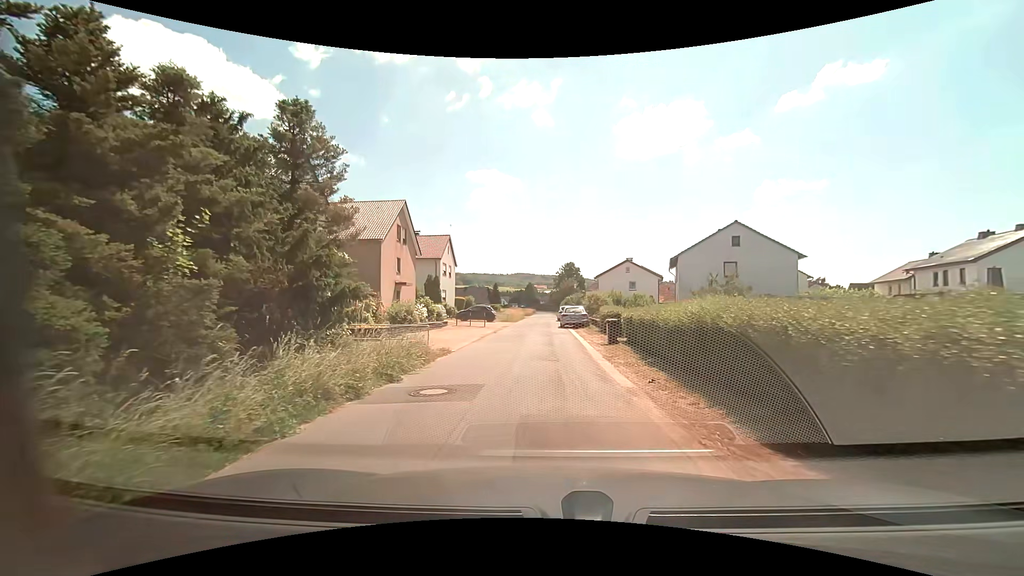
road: residential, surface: asphalt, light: Day
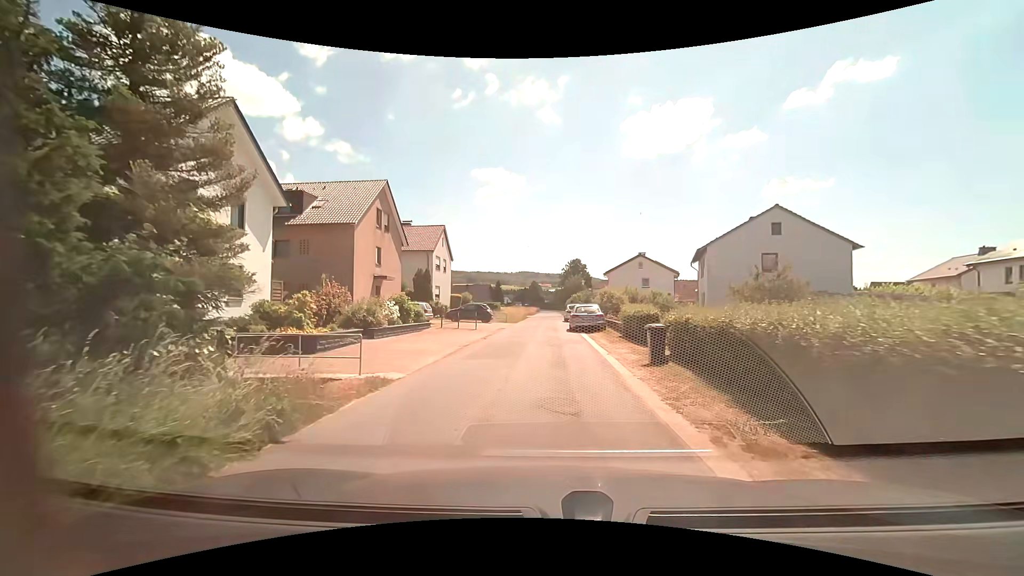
(-0.1, +6.5) m; -1°
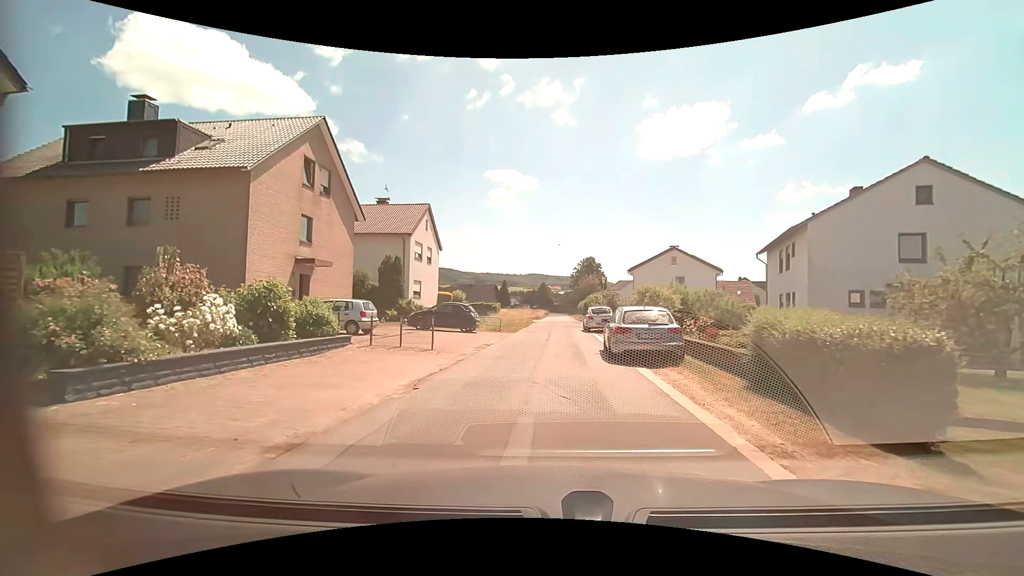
(-0.2, +12.8) m; -1°
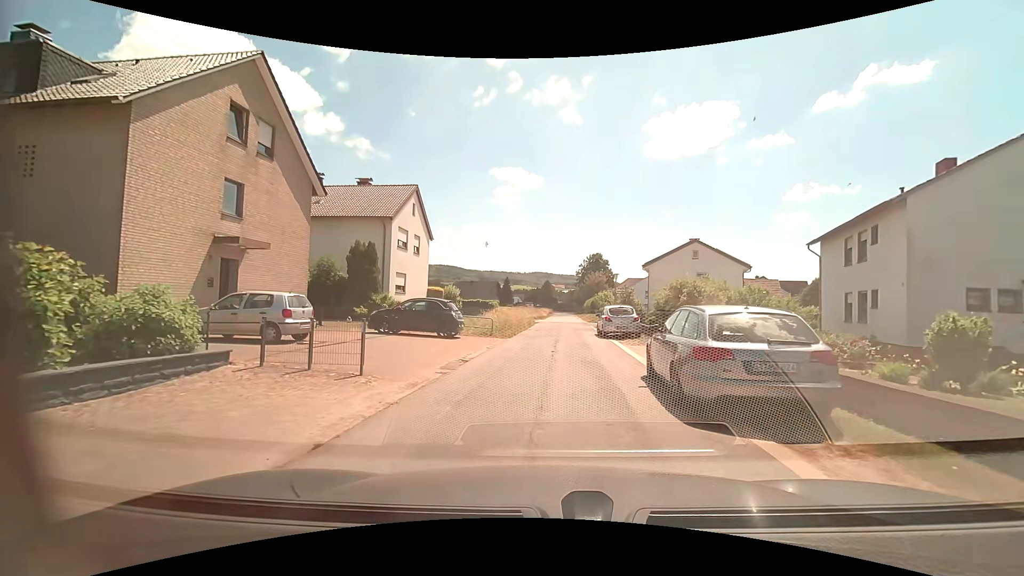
(-0.1, +6.3) m; -1°
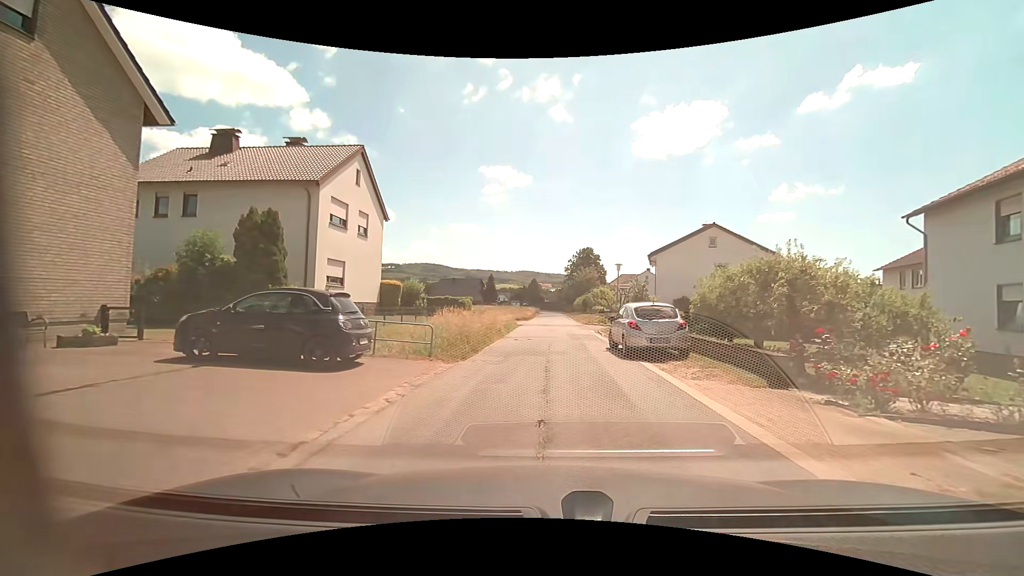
(+0.1, +9.5) m; +2°
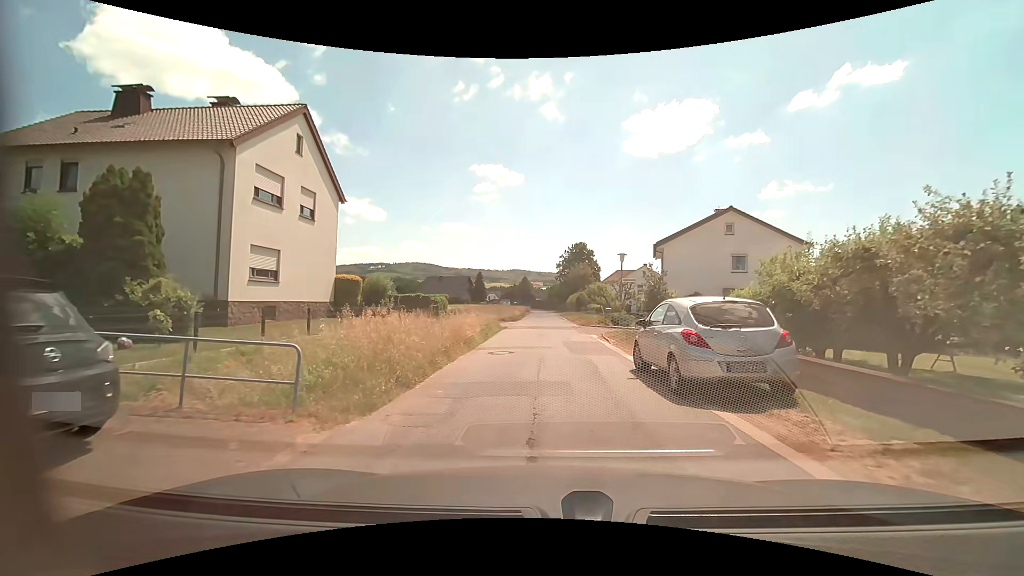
(+0.1, +6.1) m; +1°
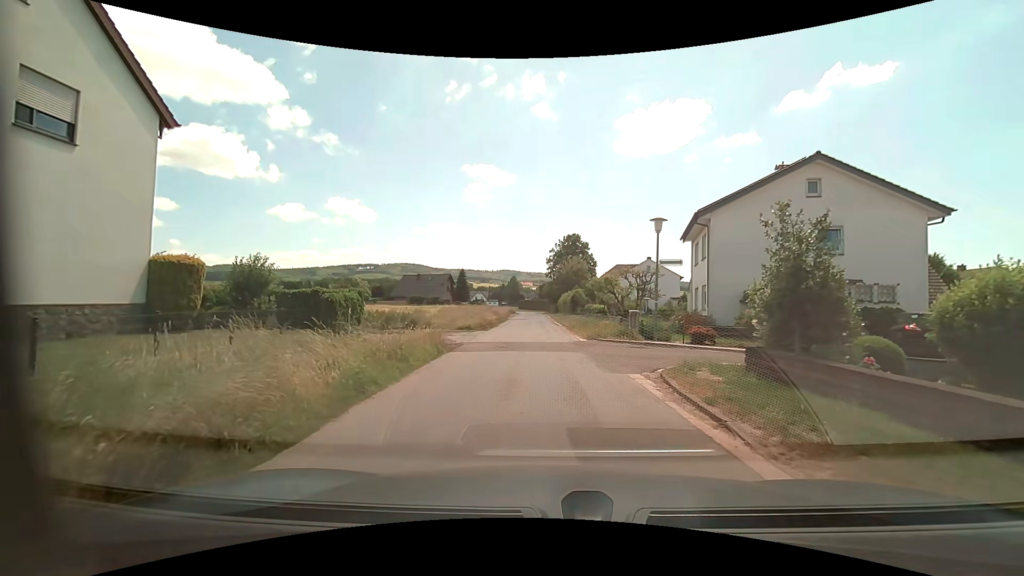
(+0.3, +12.9) m; +2°
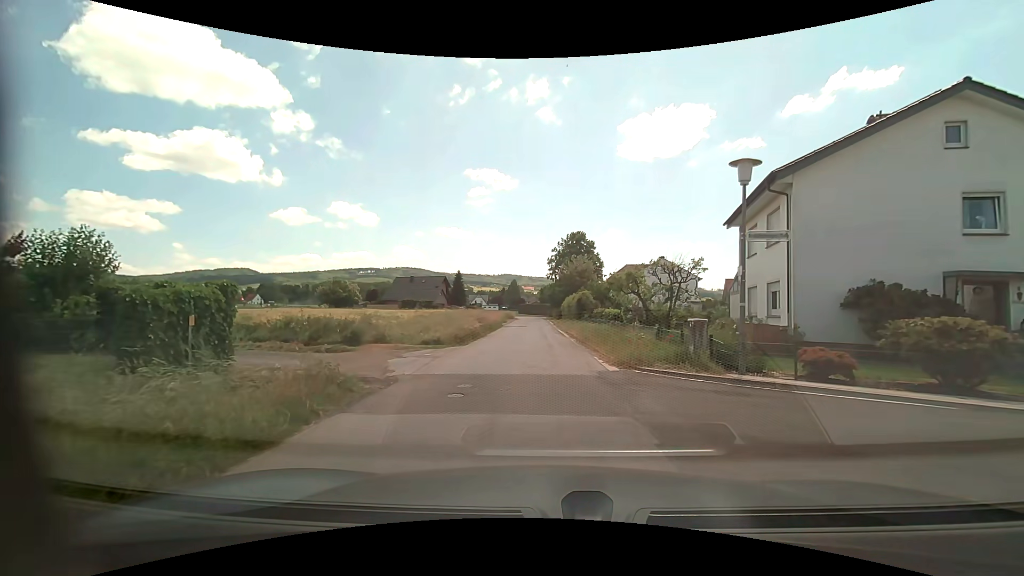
(-0.1, +8.0) m; -1°
